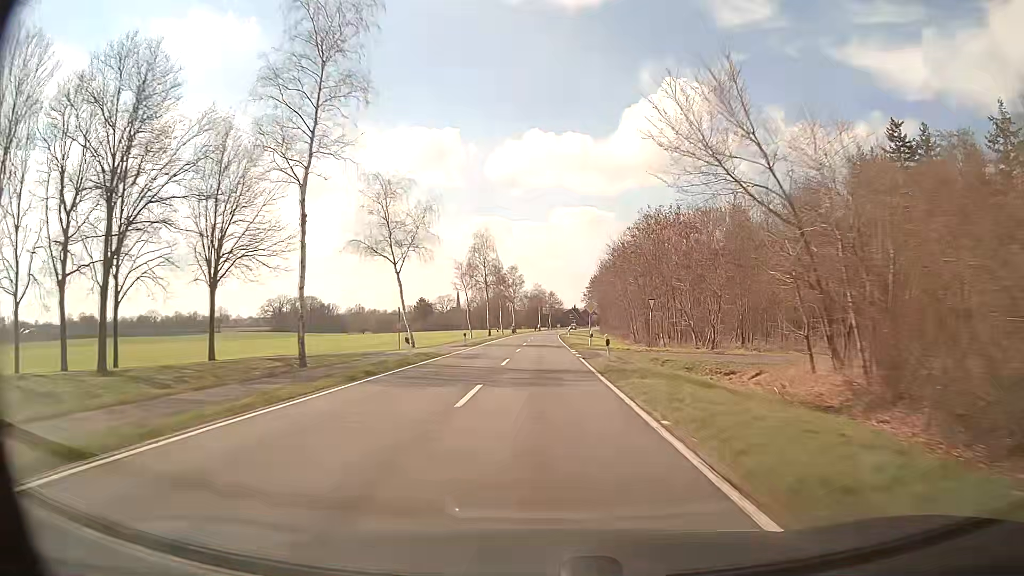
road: secondary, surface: asphalt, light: Day
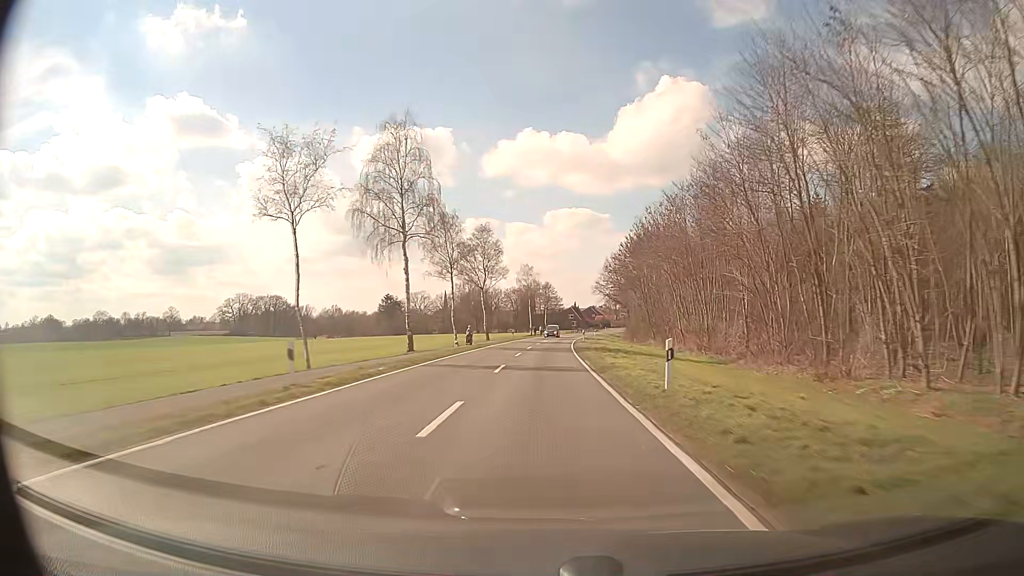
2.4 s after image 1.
(+0.3, +63.5) m; +1°
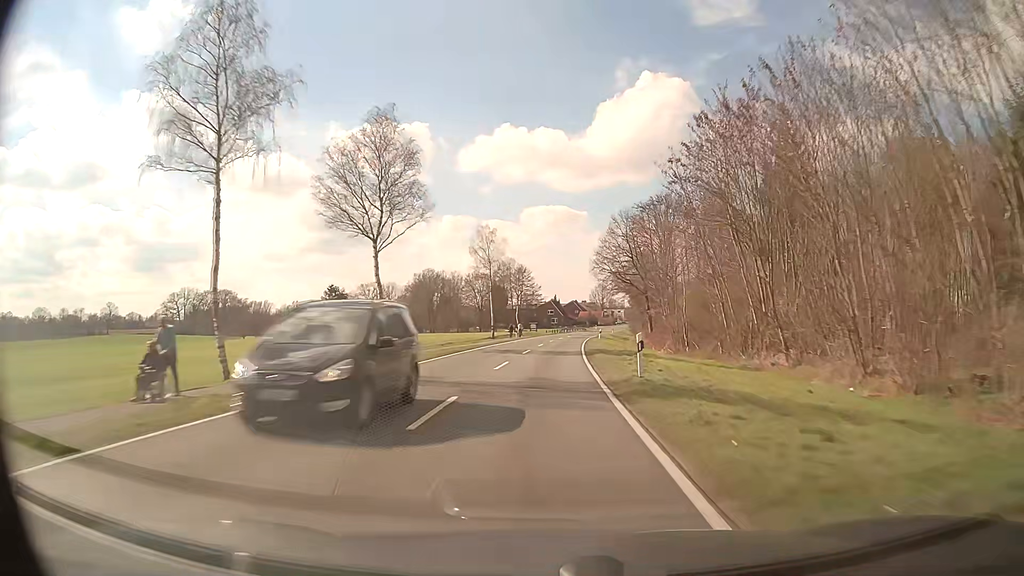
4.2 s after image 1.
(+0.9, +47.3) m; +2°
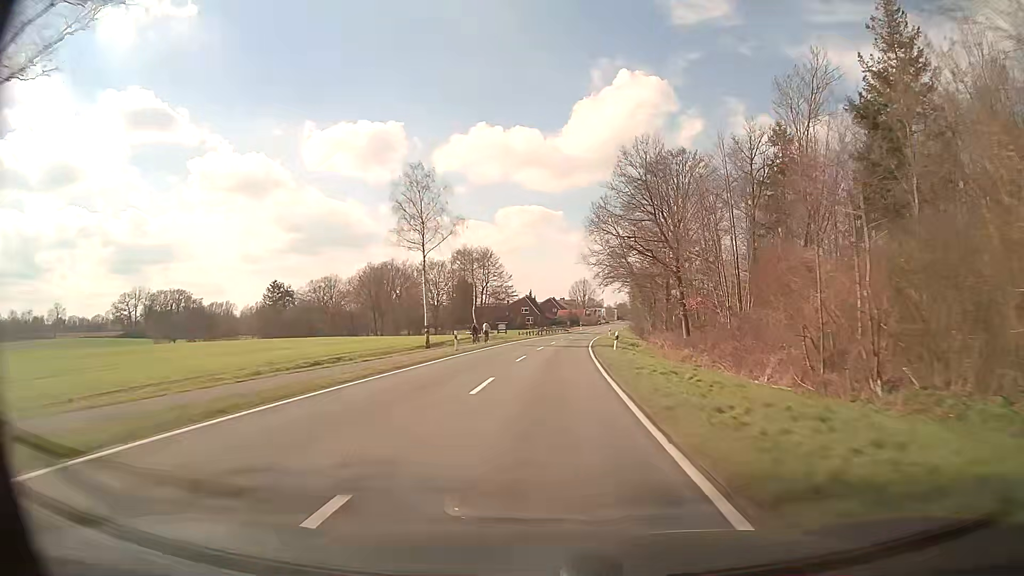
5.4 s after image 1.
(+0.5, +30.3) m; +2°
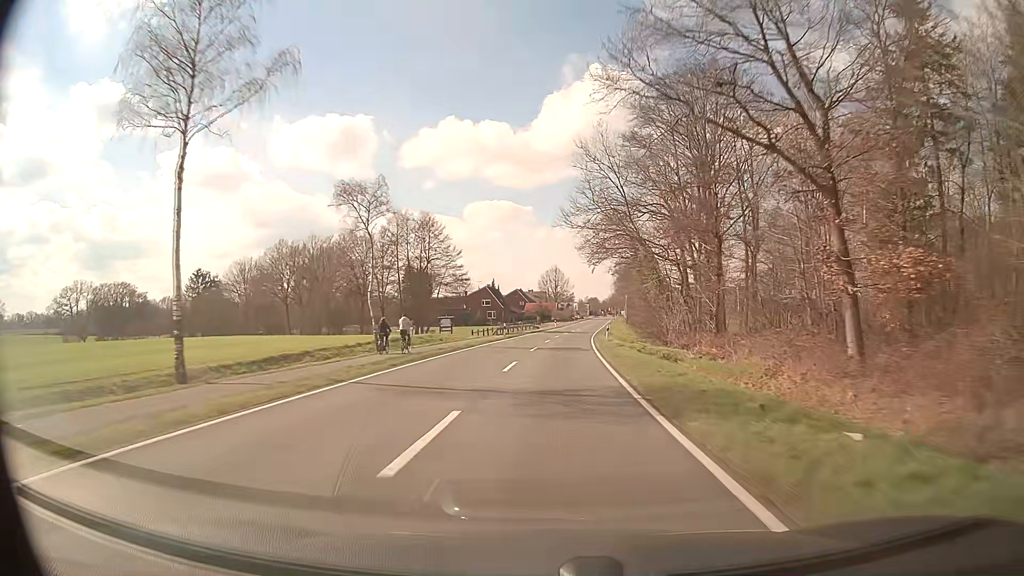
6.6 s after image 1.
(+0.6, +30.0) m; +3°
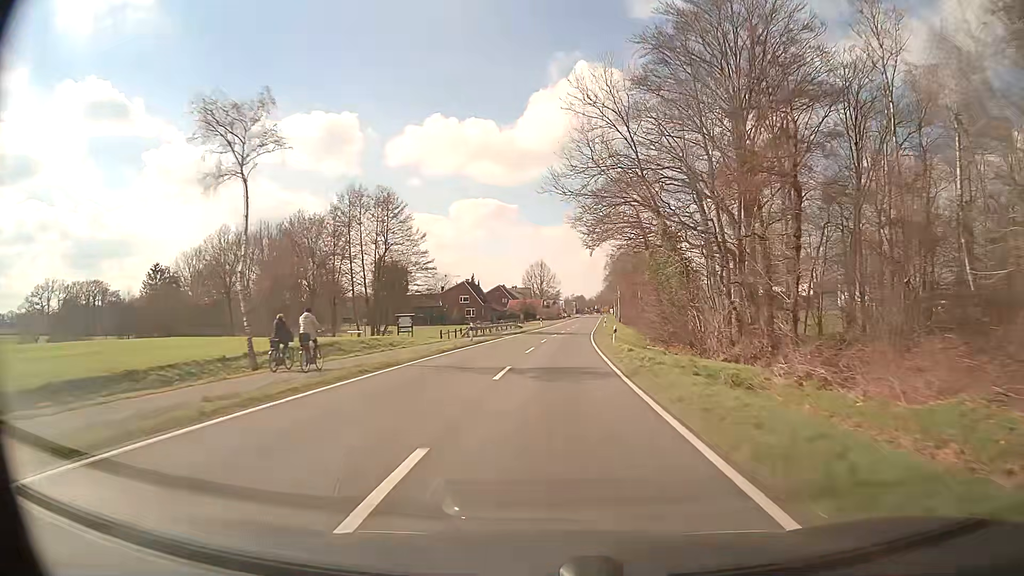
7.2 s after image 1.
(+0.2, +14.3) m; +1°
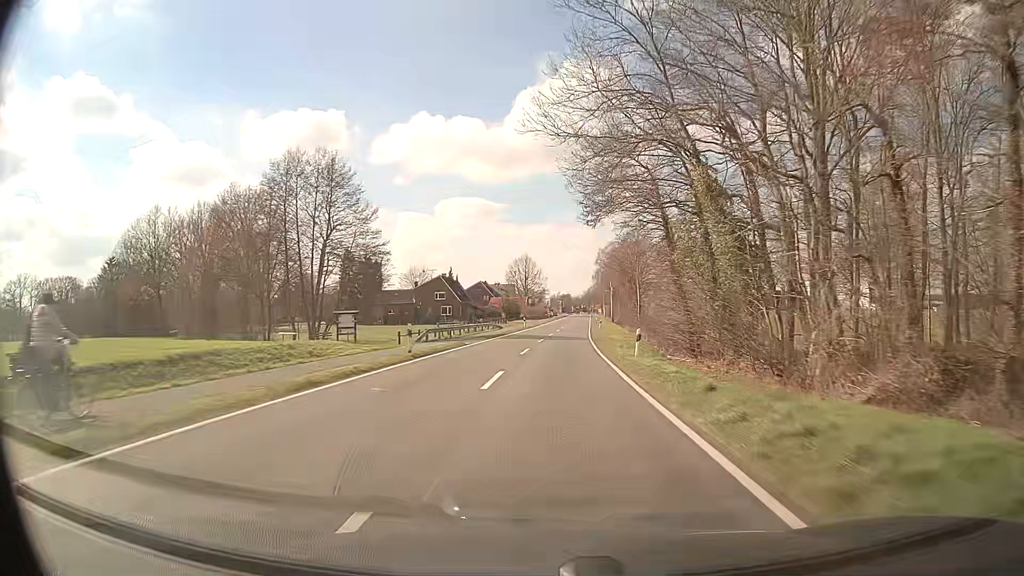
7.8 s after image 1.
(+0.1, +13.6) m; +1°
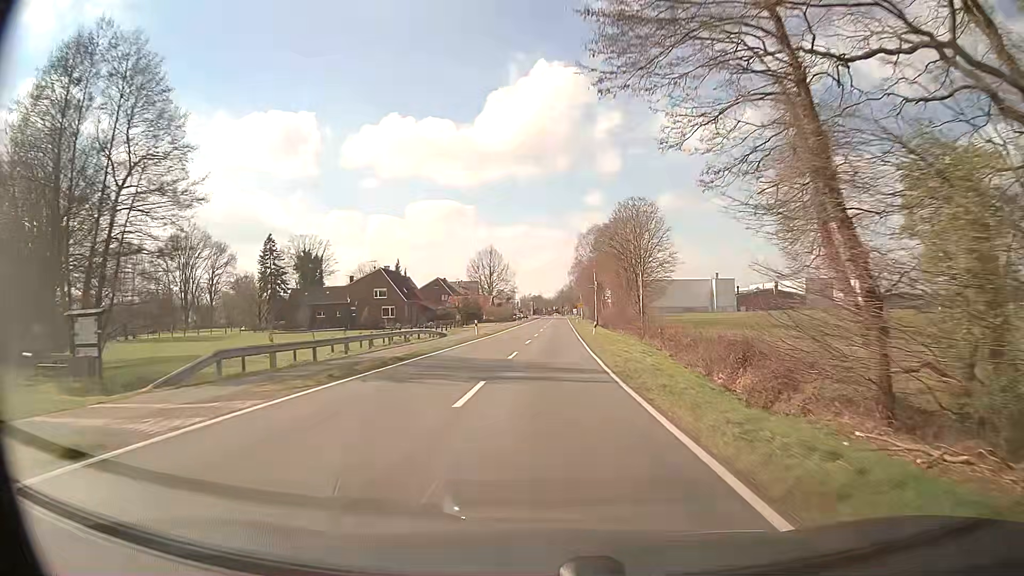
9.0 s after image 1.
(+0.6, +25.4) m; +2°
(0, +10) (0, +20) (+1, +30) (+1, +40) (+1, +50) (+2, +60) (+2, +70) (+2, +80) (+2, +90) (+3, +100) m
